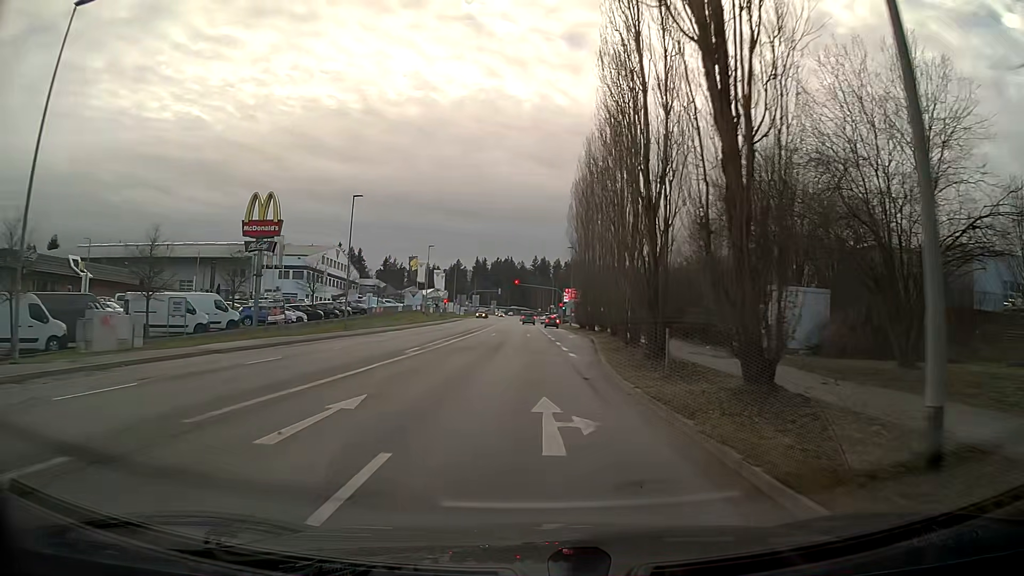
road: tertiary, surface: asphalt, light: Day
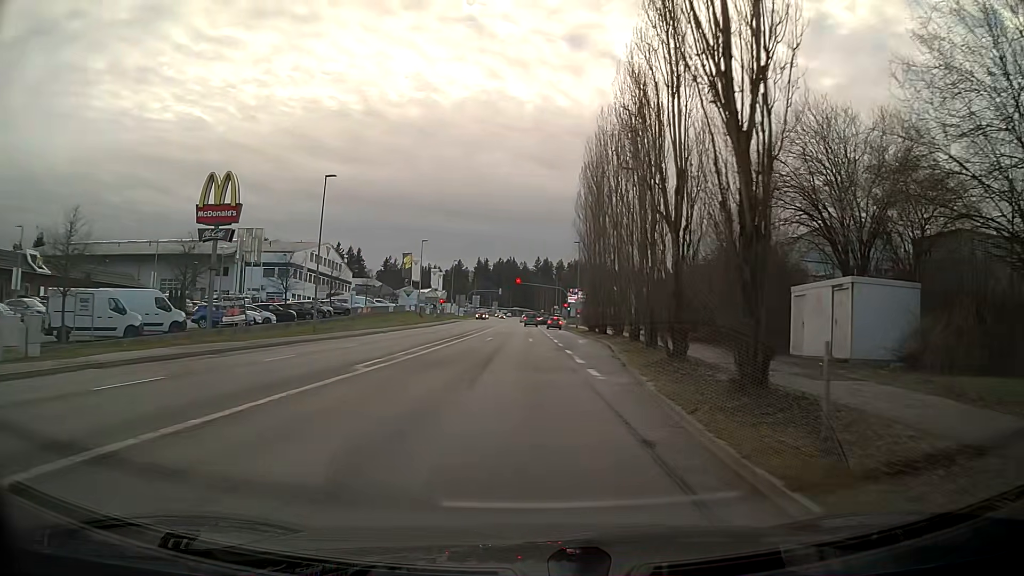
(0.0, +7.8) m; 0°
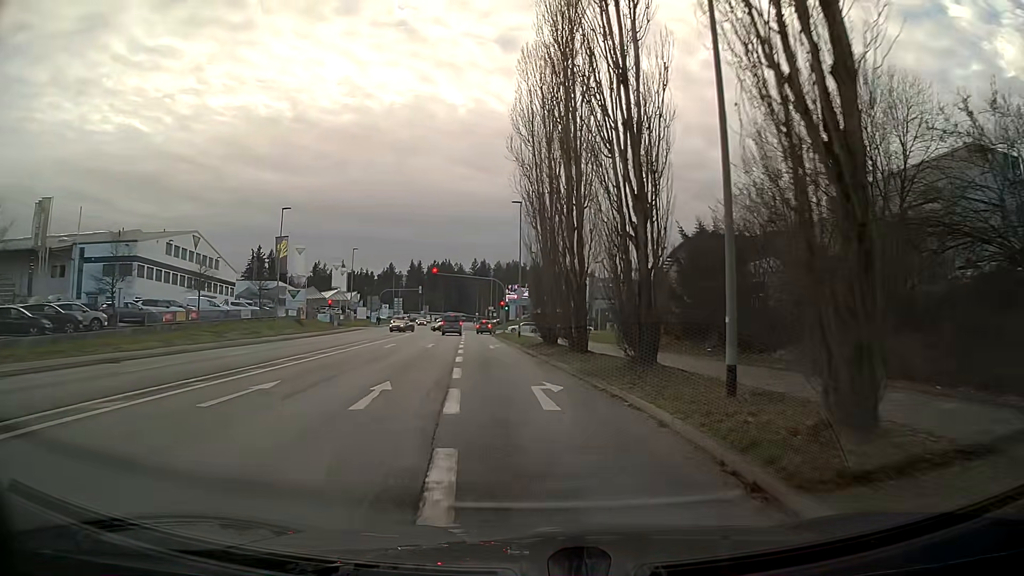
(+1.5, +29.4) m; +4°
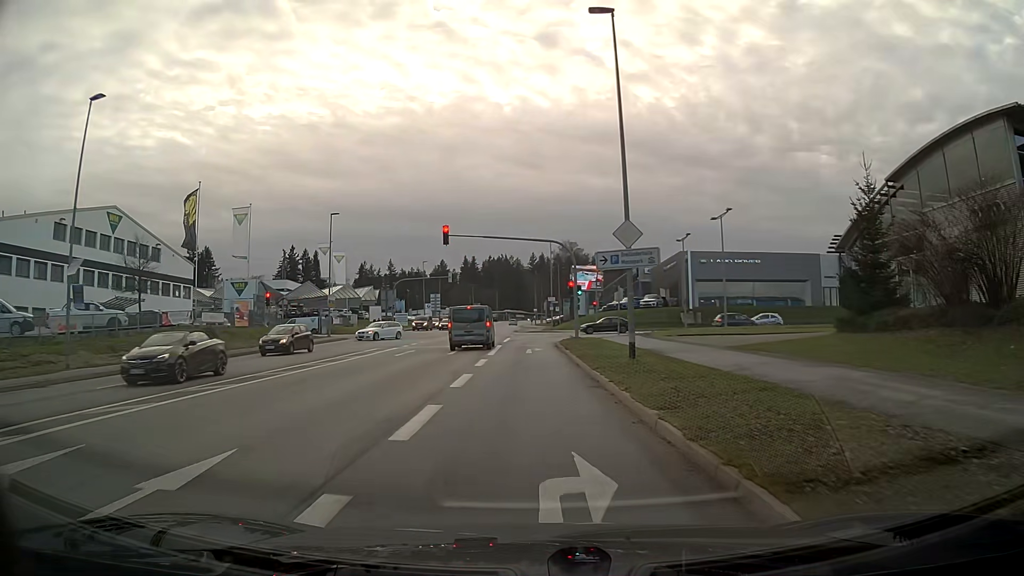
(-1.7, +32.6) m; -4°
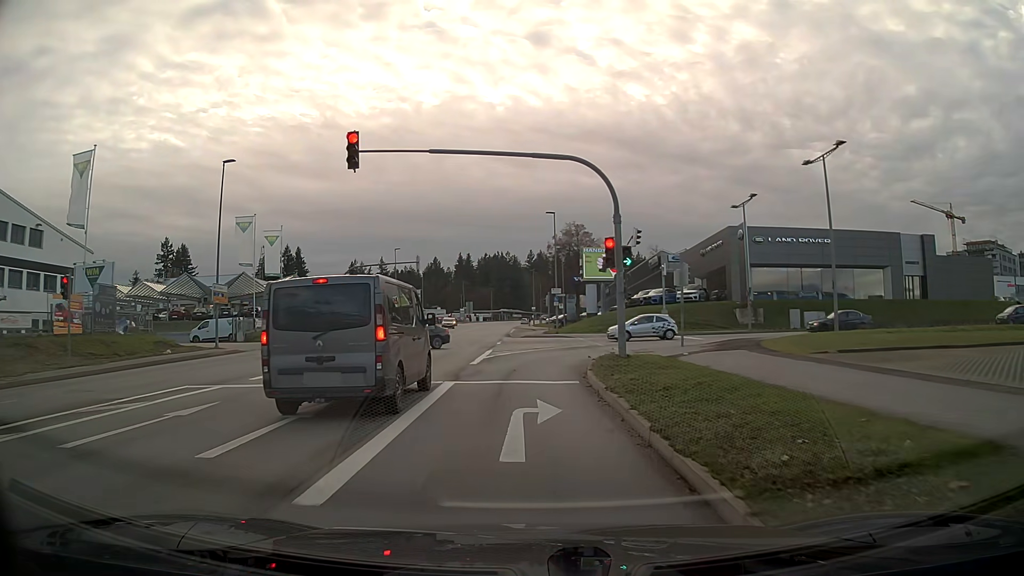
(0.0, +20.4) m; +1°
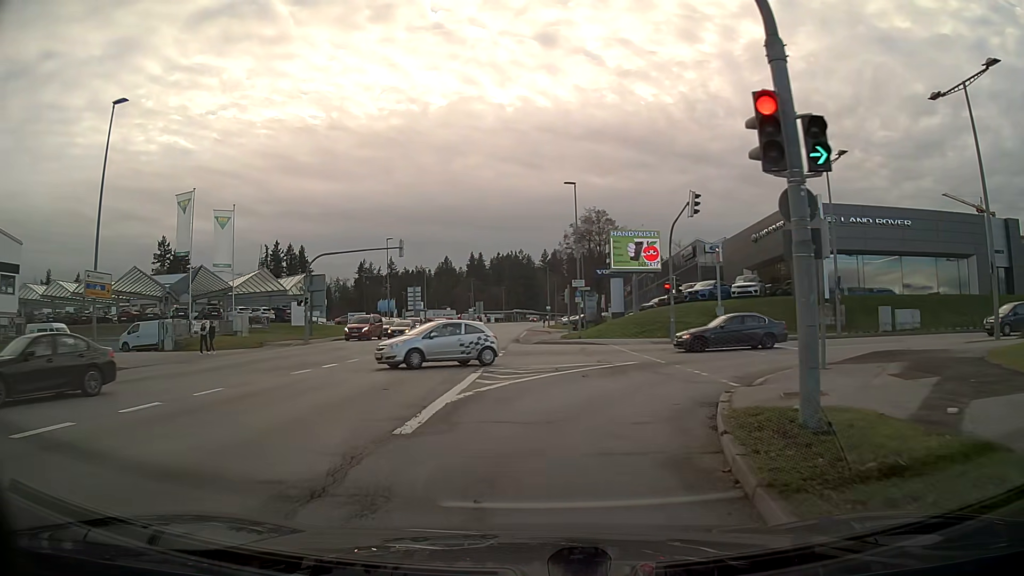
(-0.2, +12.5) m; -2°
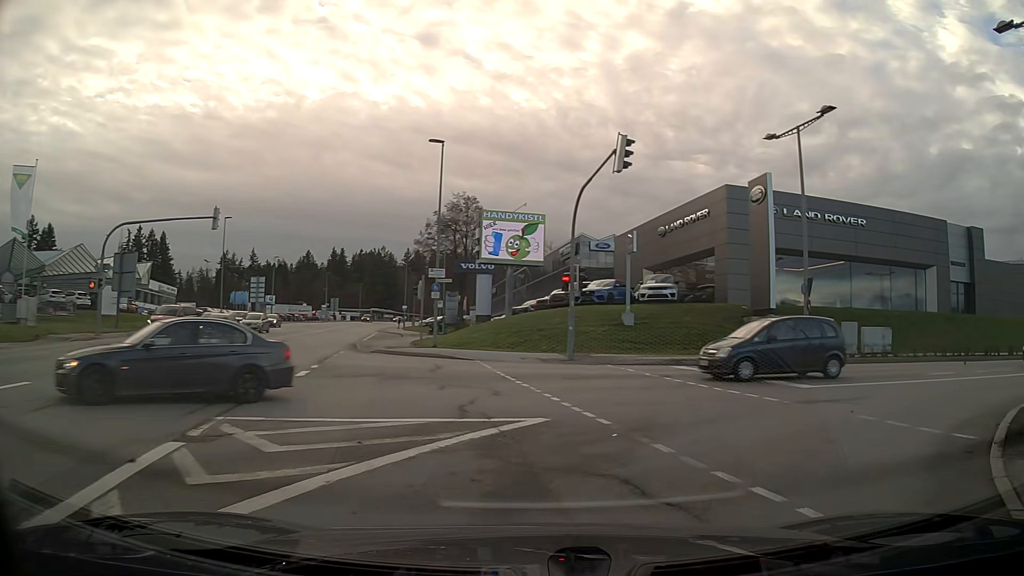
(+1.1, +10.7) m; +18°
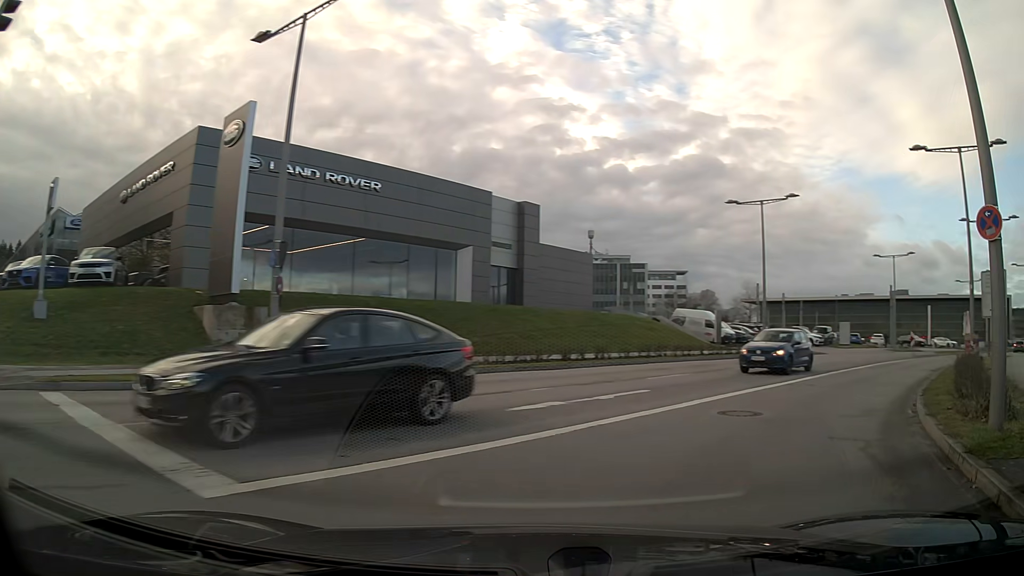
(+3.6, +9.4) m; +43°
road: secondary
